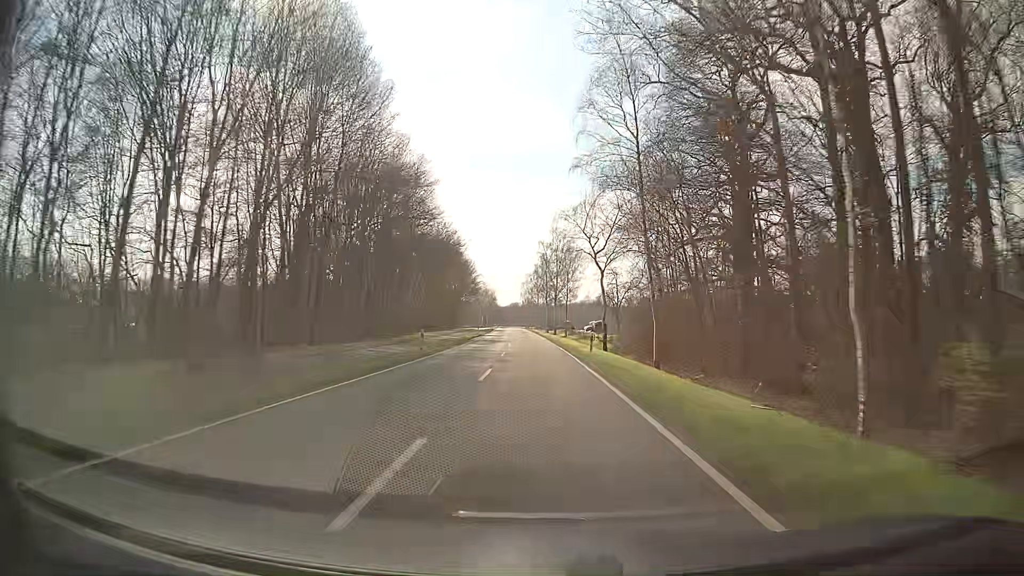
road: secondary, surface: asphalt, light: Day
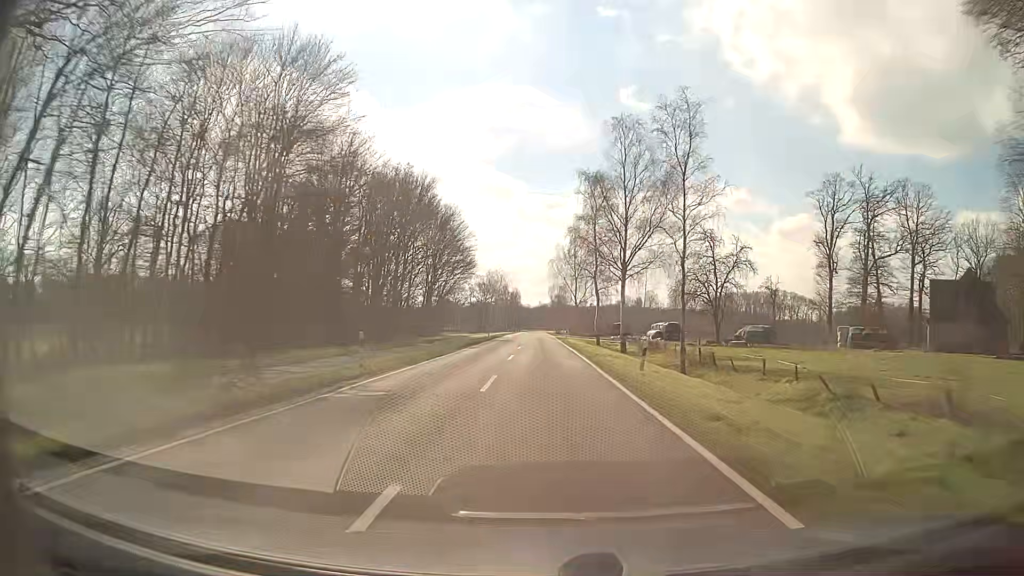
(-1.7, +62.6) m; -3°
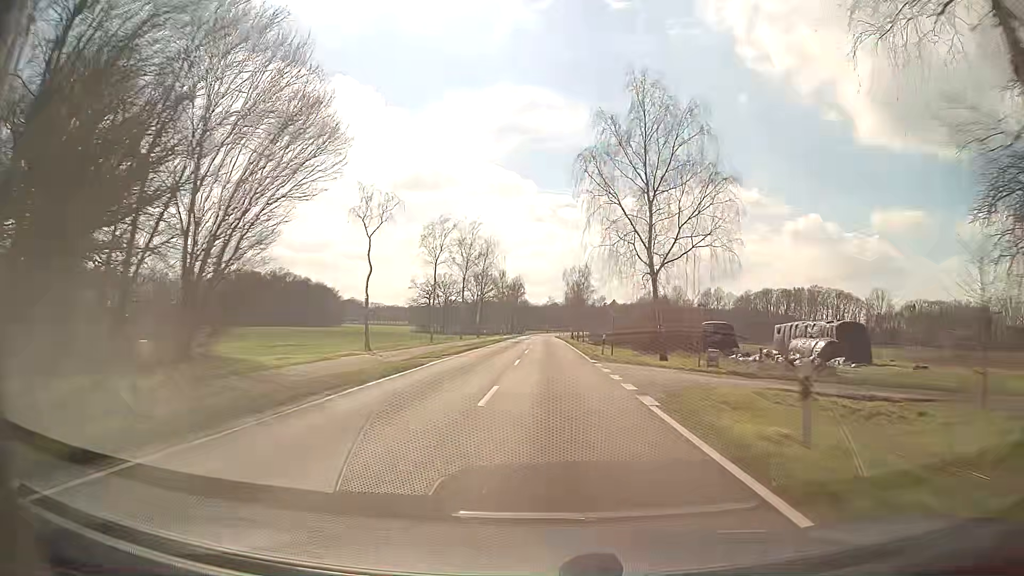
(-0.5, +62.5) m; -1°
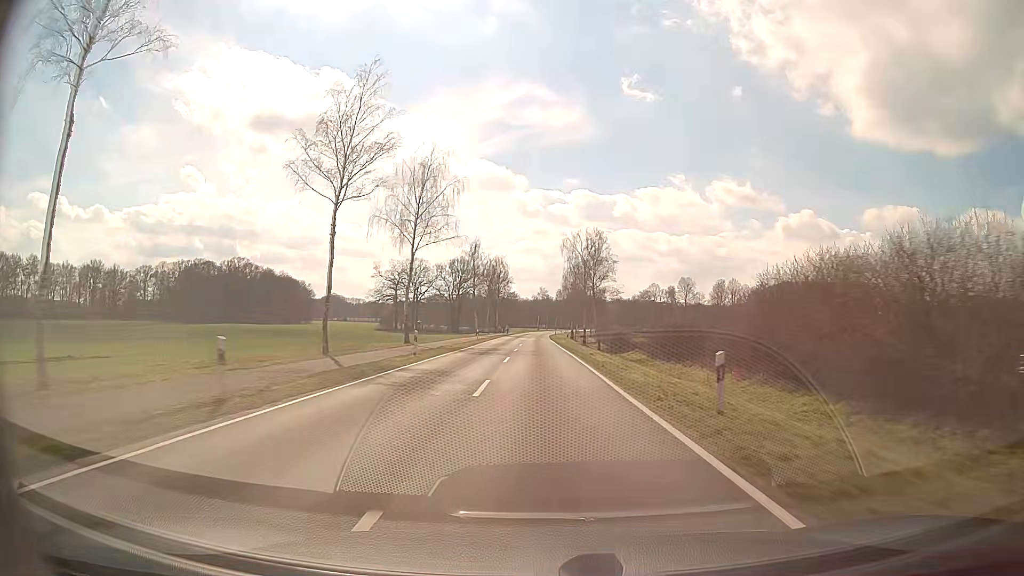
(+0.2, +46.9) m; +1°
(0, +10) (0, +20) (0, +30) (0, +40) (0, +50) (0, +60) (0, +70) (-1, +80) (-1, +90) (-1, +100) m
